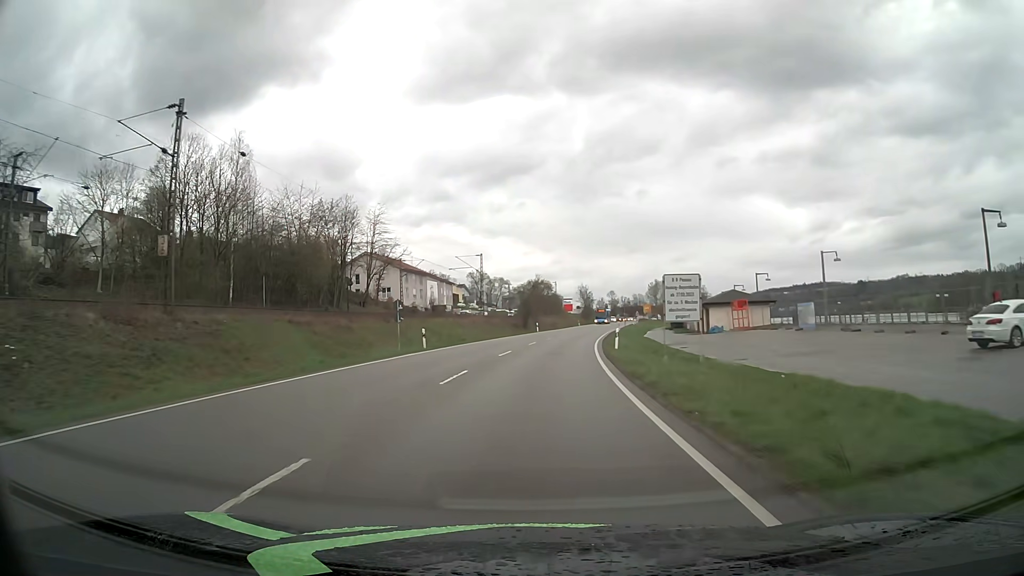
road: primary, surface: asphalt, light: Day
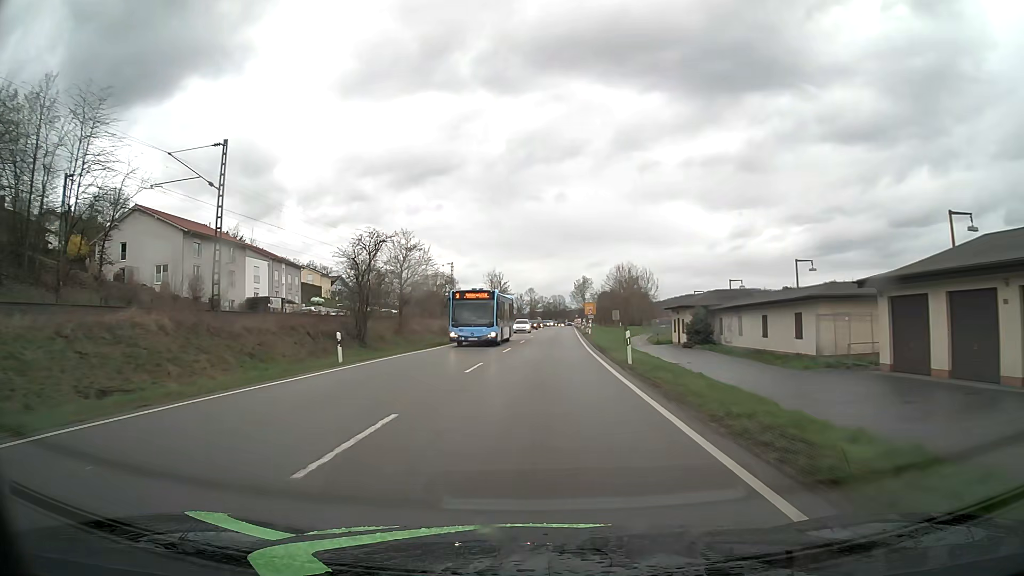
(+3.7, +56.7) m; +7°
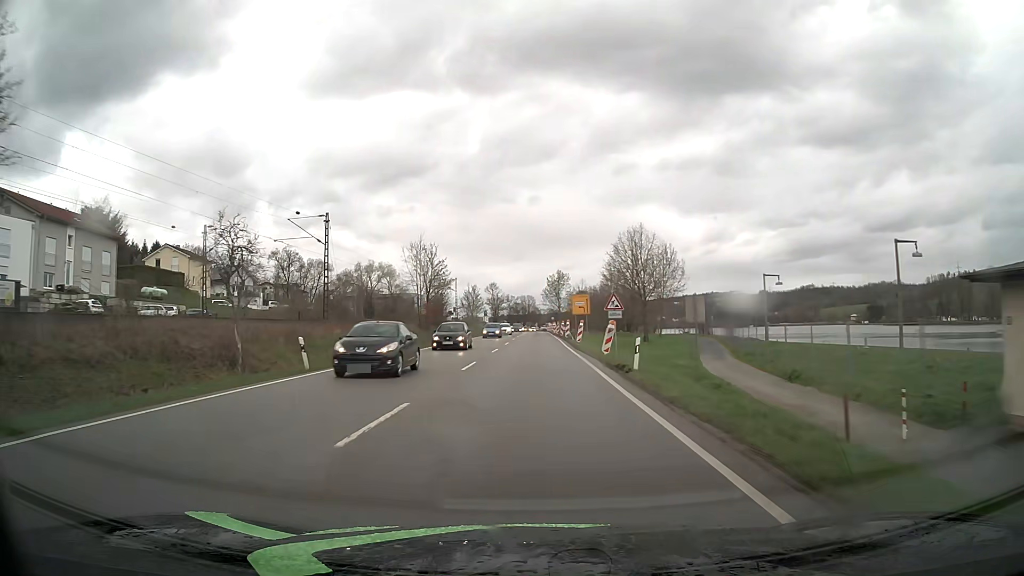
(+1.5, +46.5) m; +3°
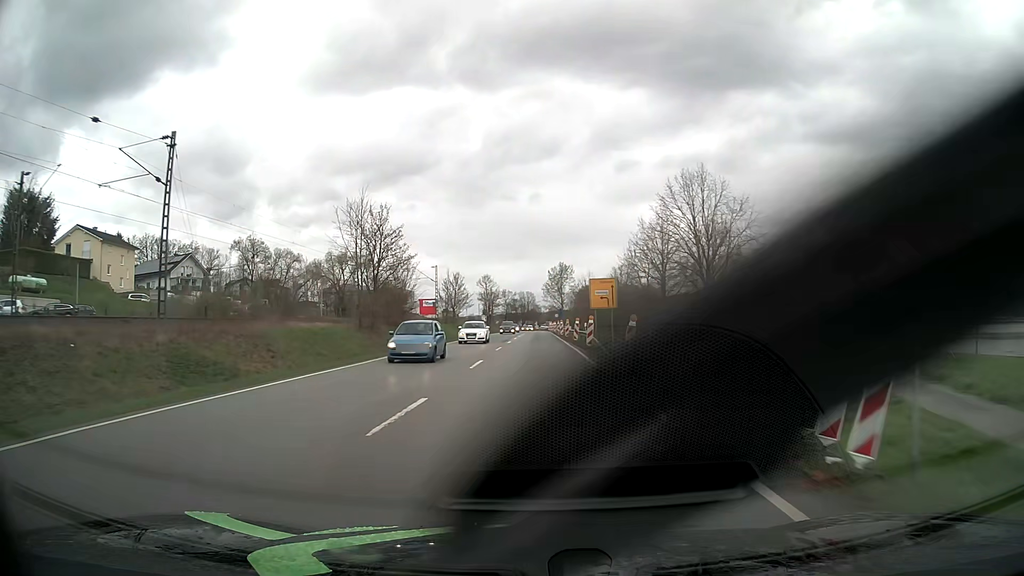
(0.0, +23.4) m; 0°
